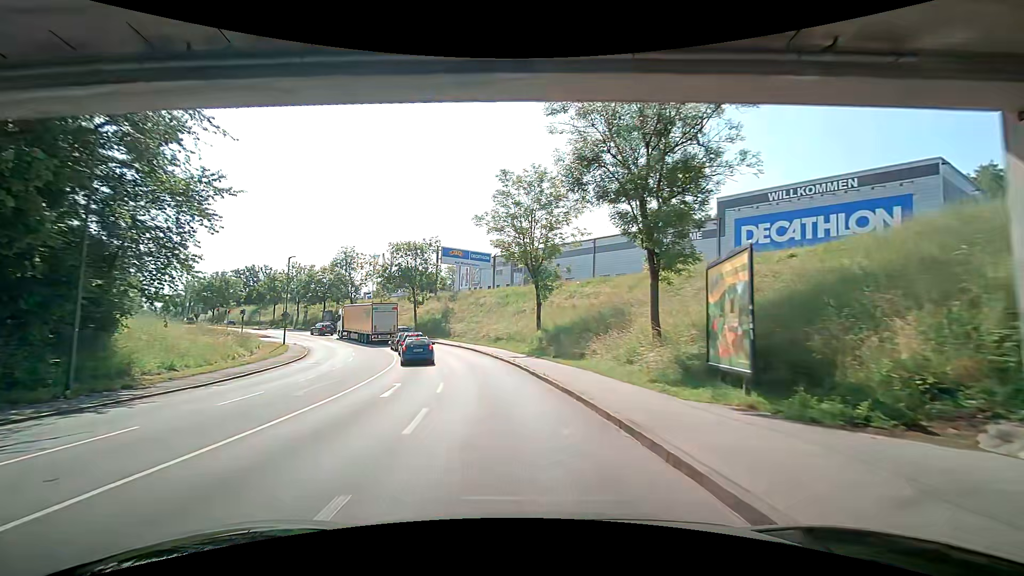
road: tertiary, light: Day
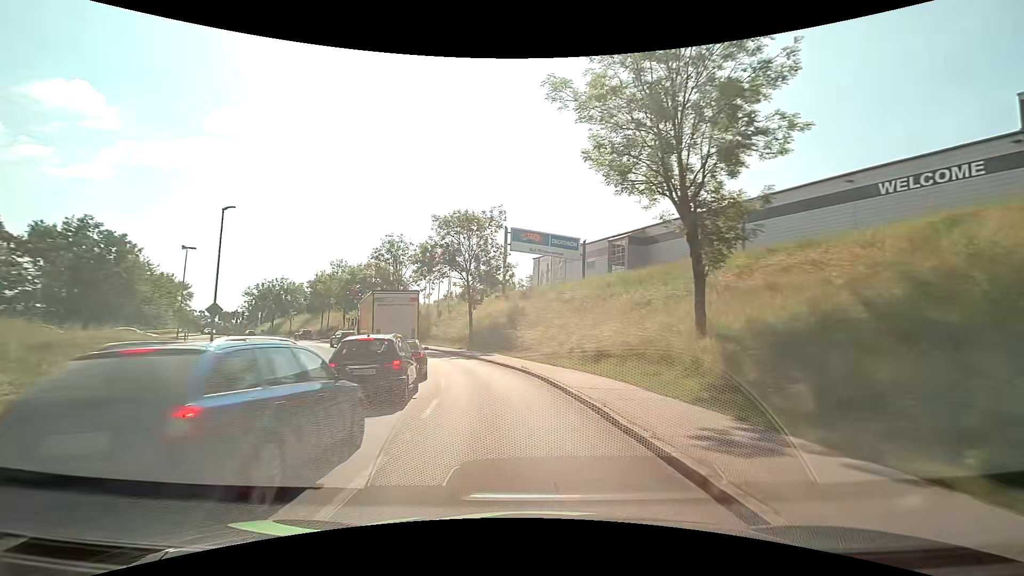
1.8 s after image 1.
(-1.6, +22.6) m; -12°
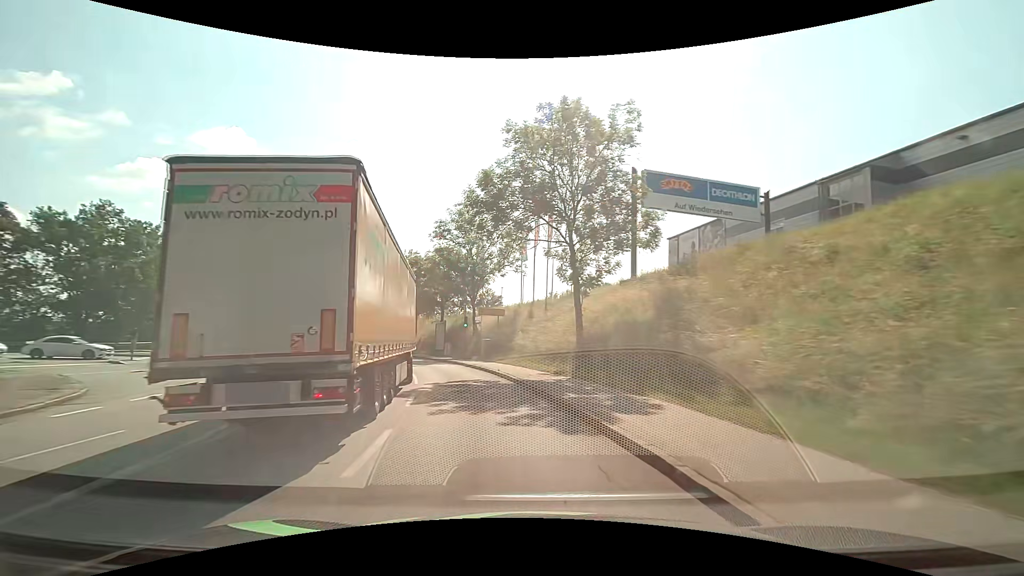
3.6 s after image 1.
(-2.3, +22.3) m; -12°
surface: asphalt
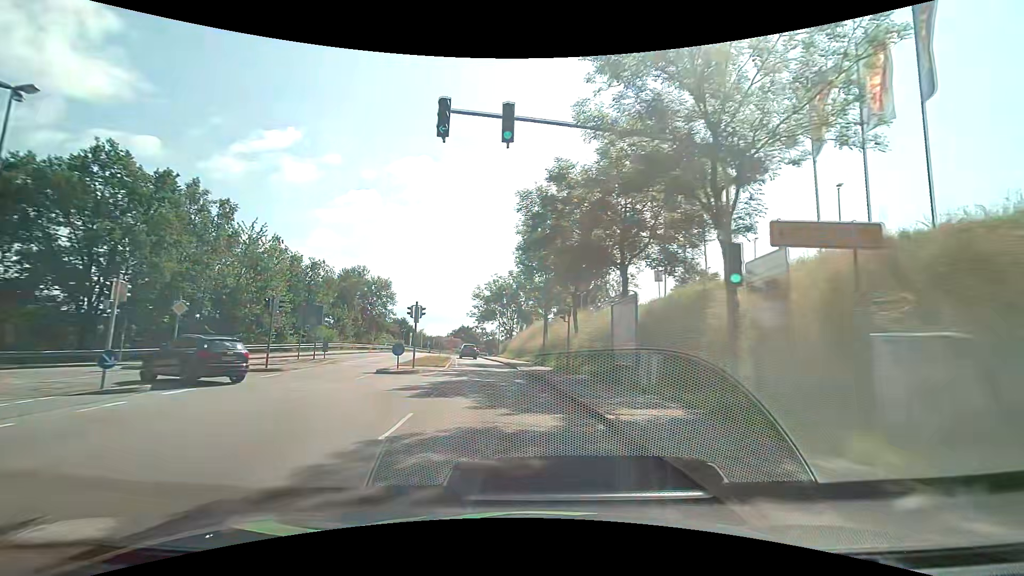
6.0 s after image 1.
(-5.3, +29.1) m; -20°
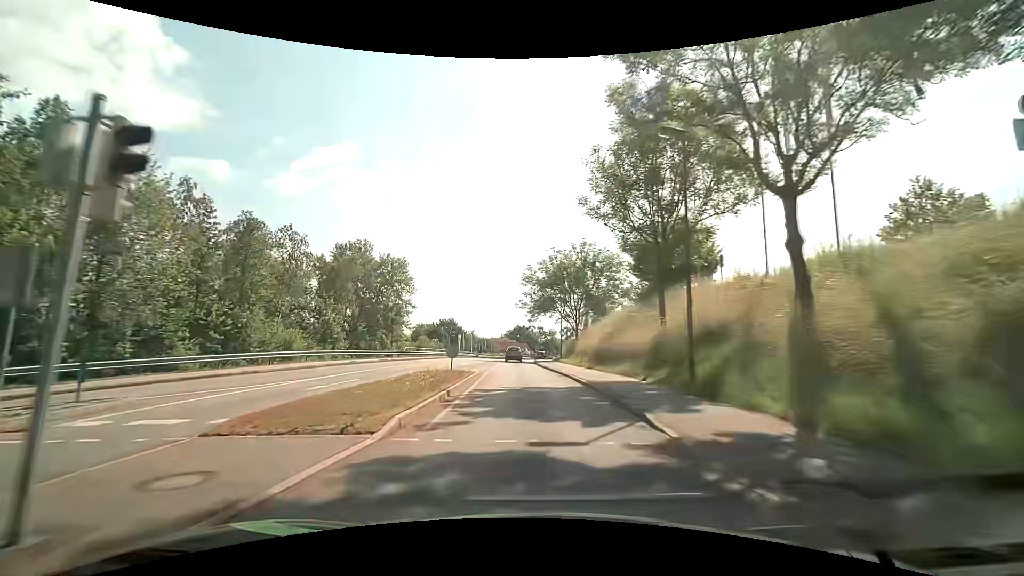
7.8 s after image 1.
(-1.7, +22.6) m; -7°
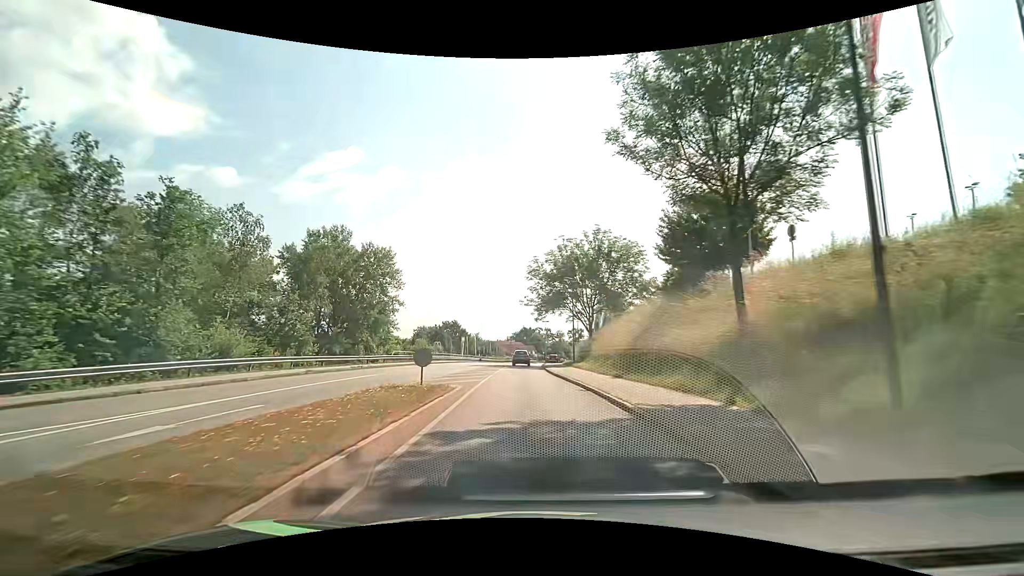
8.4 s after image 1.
(0.0, +7.6) m; -1°
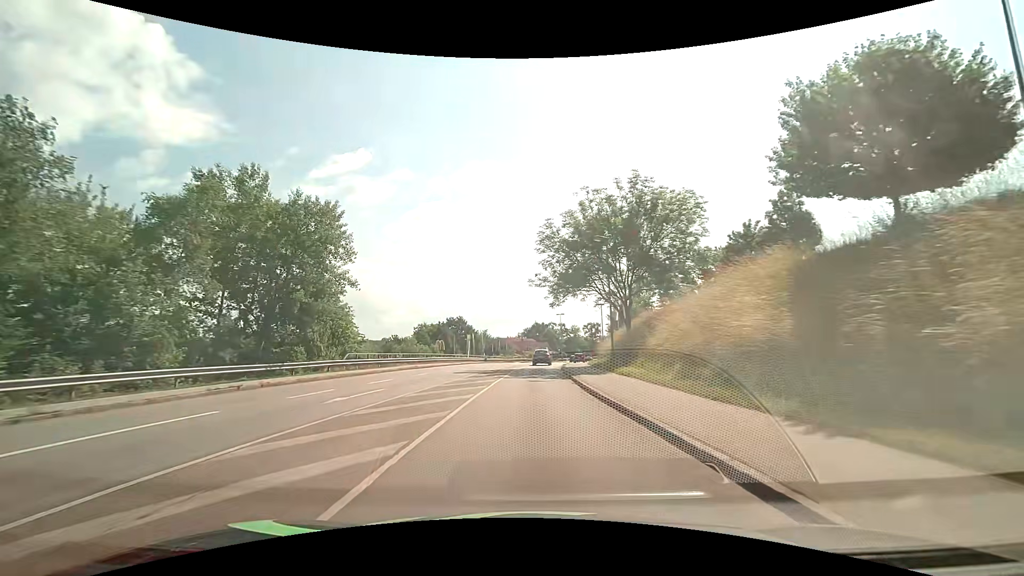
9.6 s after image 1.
(-0.1, +15.3) m; -2°
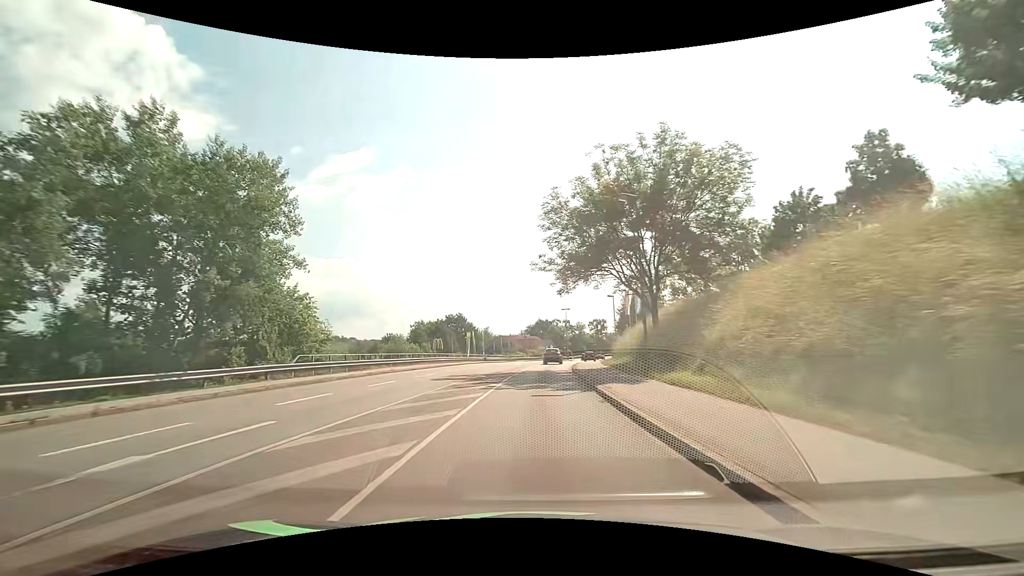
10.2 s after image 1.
(0.0, +7.6) m; 0°
